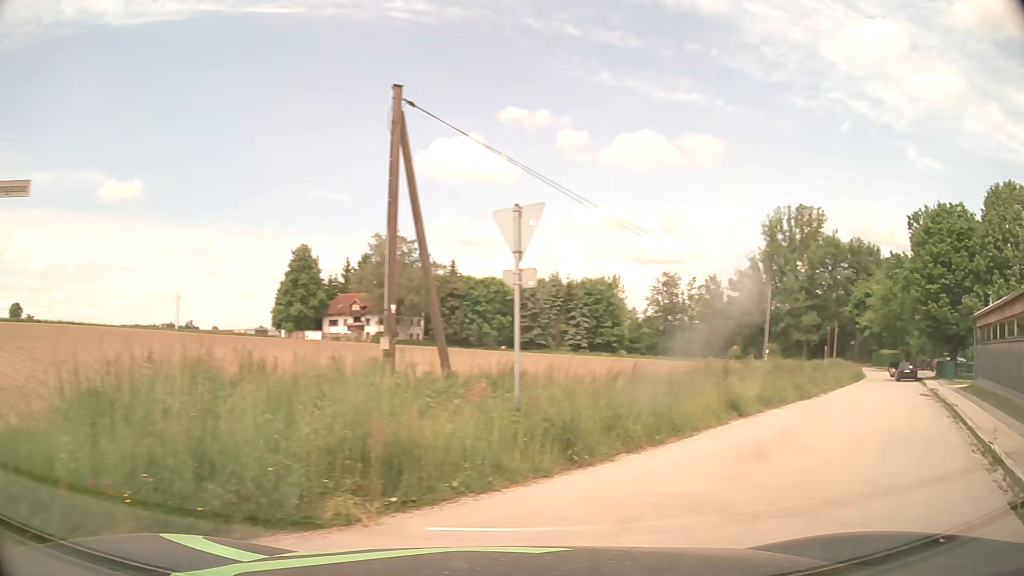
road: tertiary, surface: asphalt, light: Day
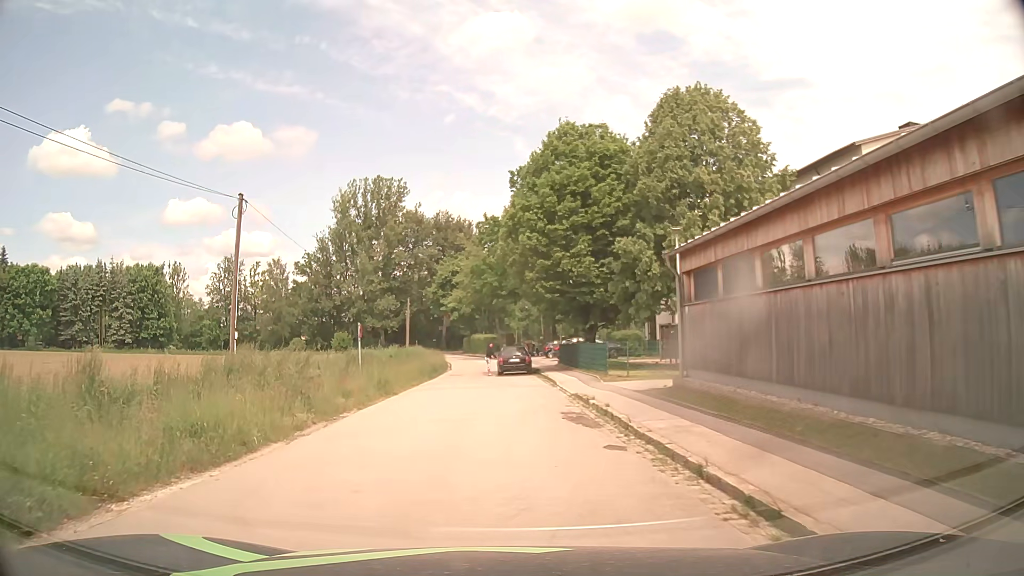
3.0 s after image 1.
(+8.7, +15.1) m; +36°
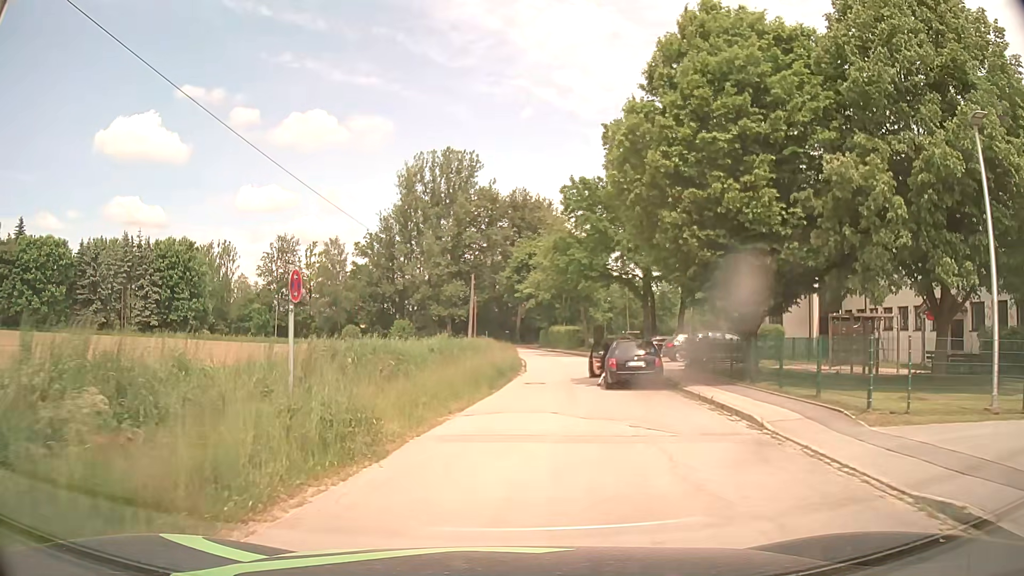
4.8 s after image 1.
(-1.0, +13.8) m; -7°
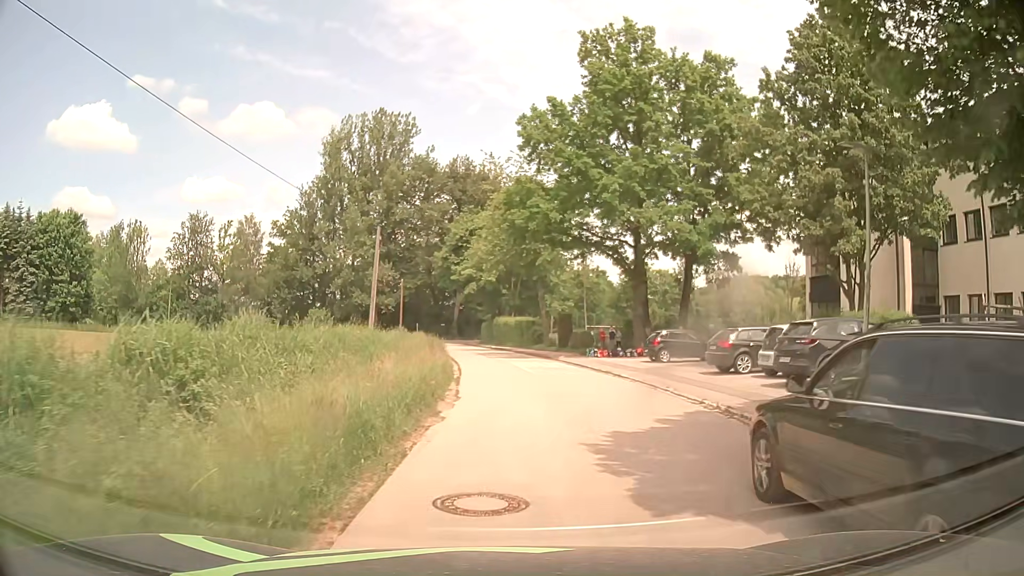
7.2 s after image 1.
(+0.5, +17.6) m; +5°
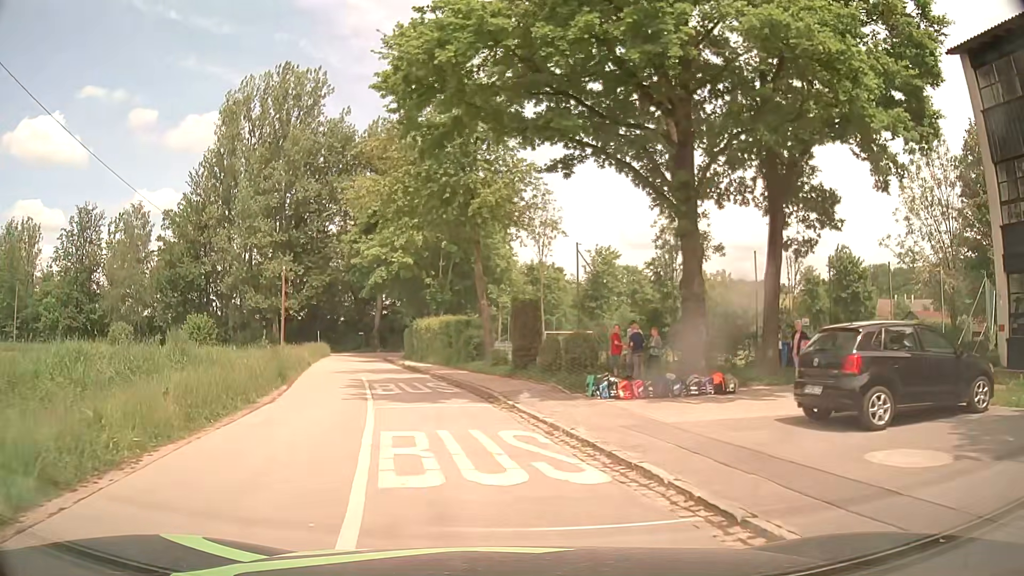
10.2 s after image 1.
(+1.2, +21.9) m; +4°
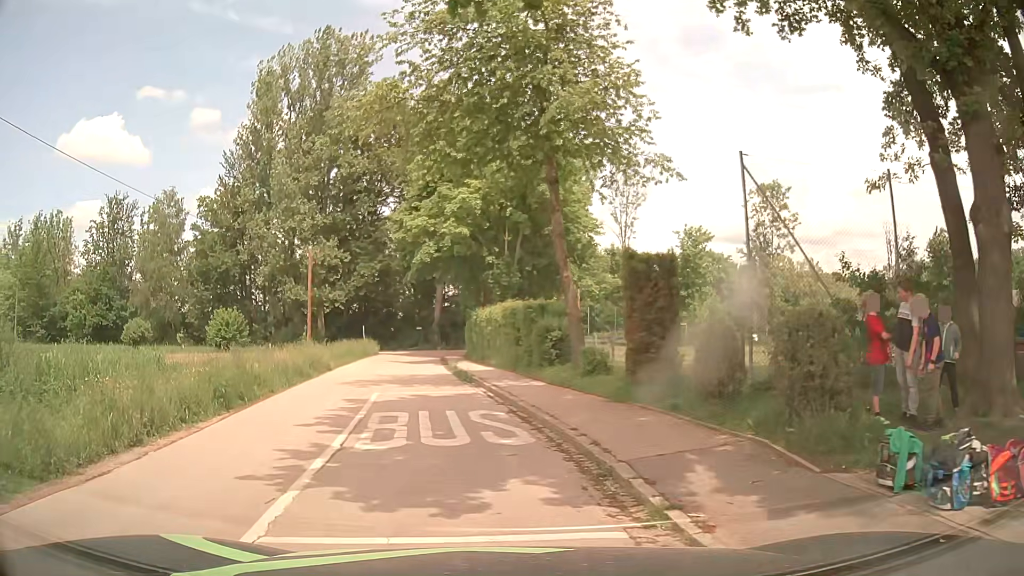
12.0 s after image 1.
(-0.4, +9.6) m; -5°
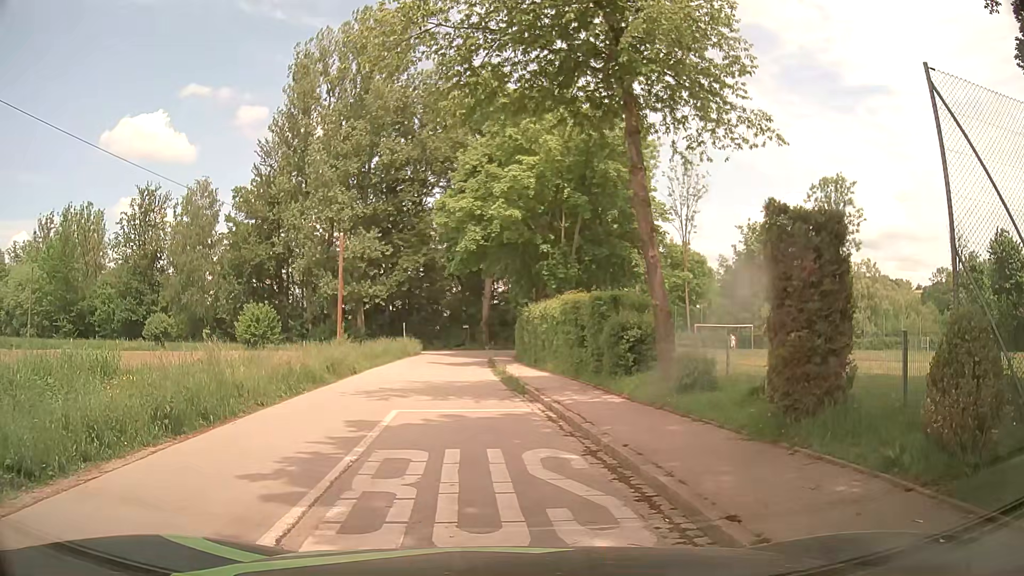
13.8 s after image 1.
(-0.2, +4.1) m; -5°
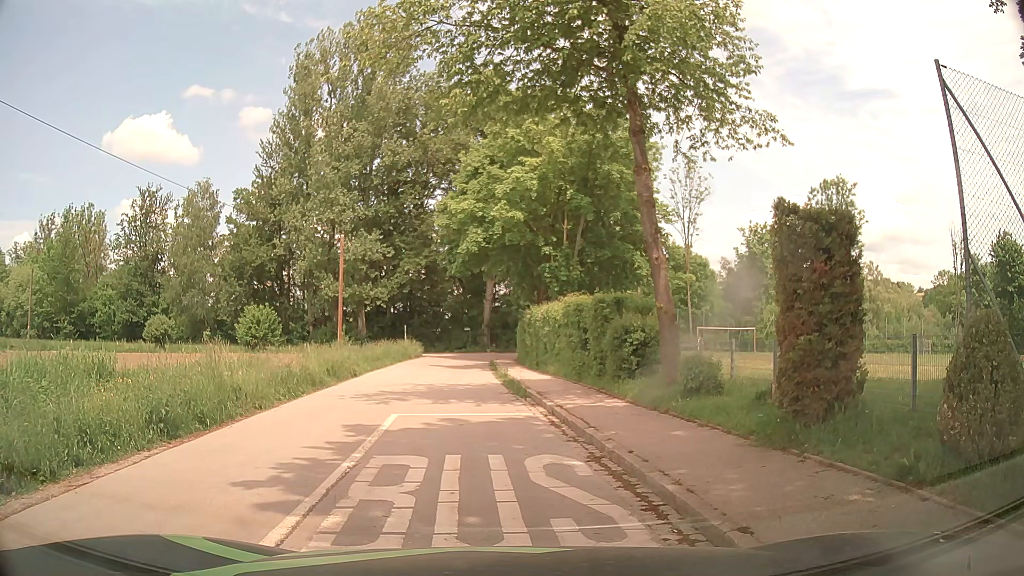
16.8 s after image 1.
(0.0, +0.3) m; 0°
